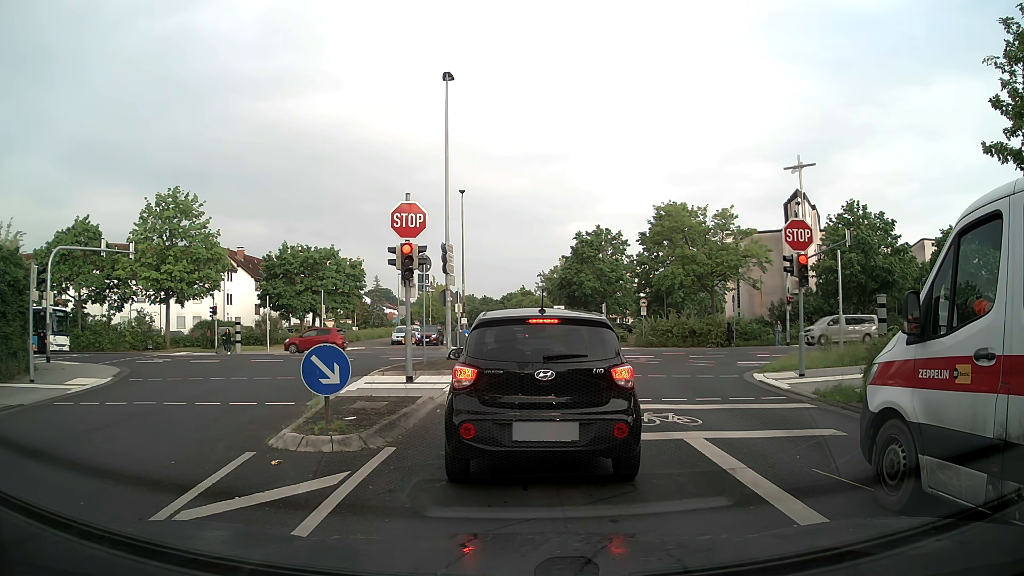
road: residential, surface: asphalt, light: Day
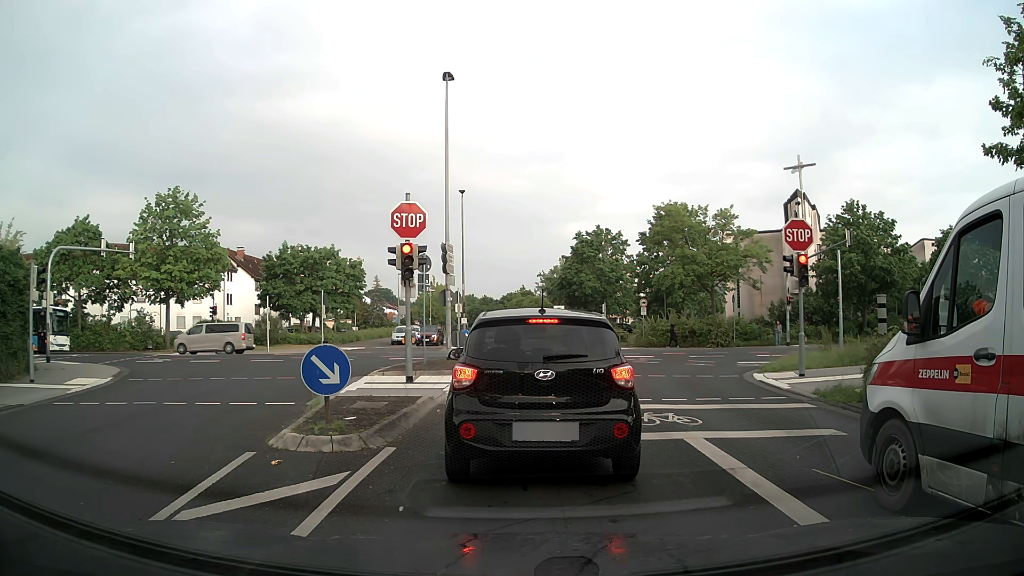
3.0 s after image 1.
(0.0, 0.0) m; 0°
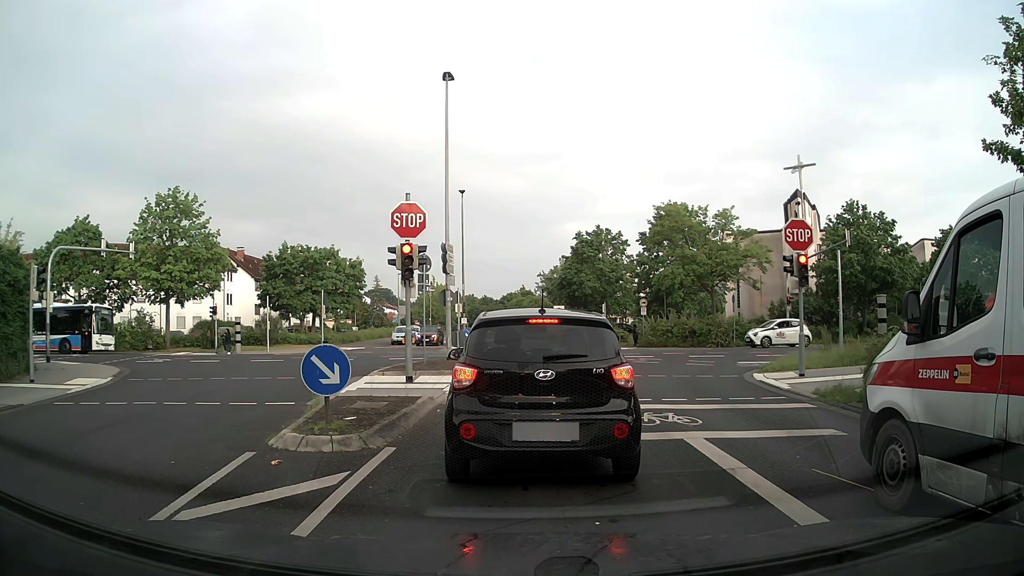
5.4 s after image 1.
(0.0, 0.0) m; 0°
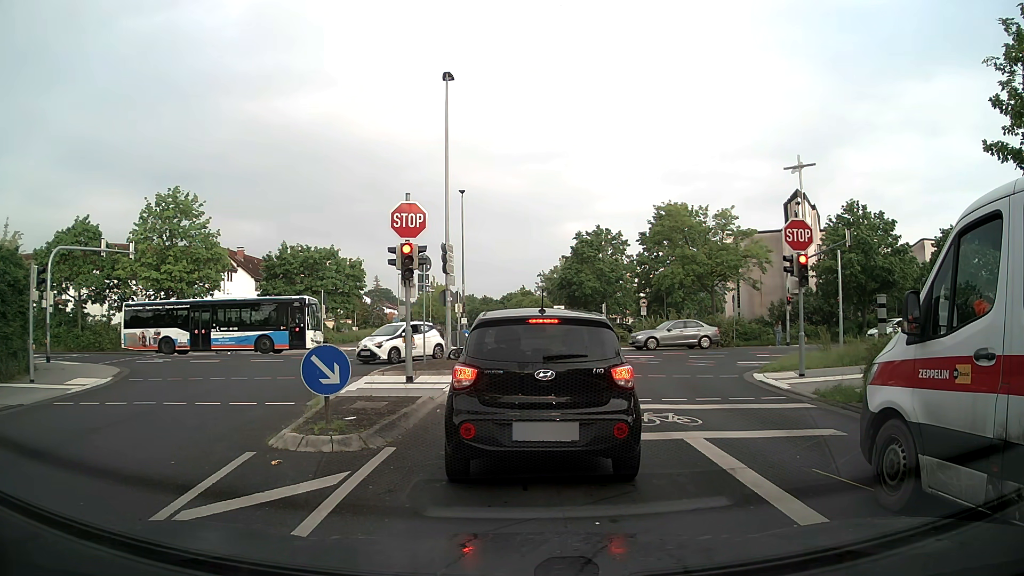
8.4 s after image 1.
(0.0, 0.0) m; 0°
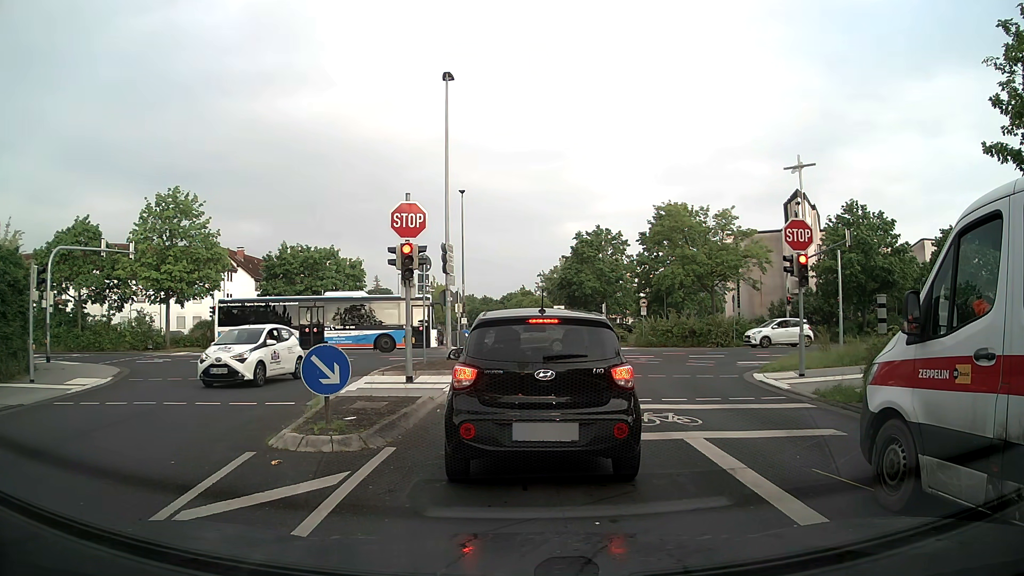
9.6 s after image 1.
(0.0, 0.0) m; 0°
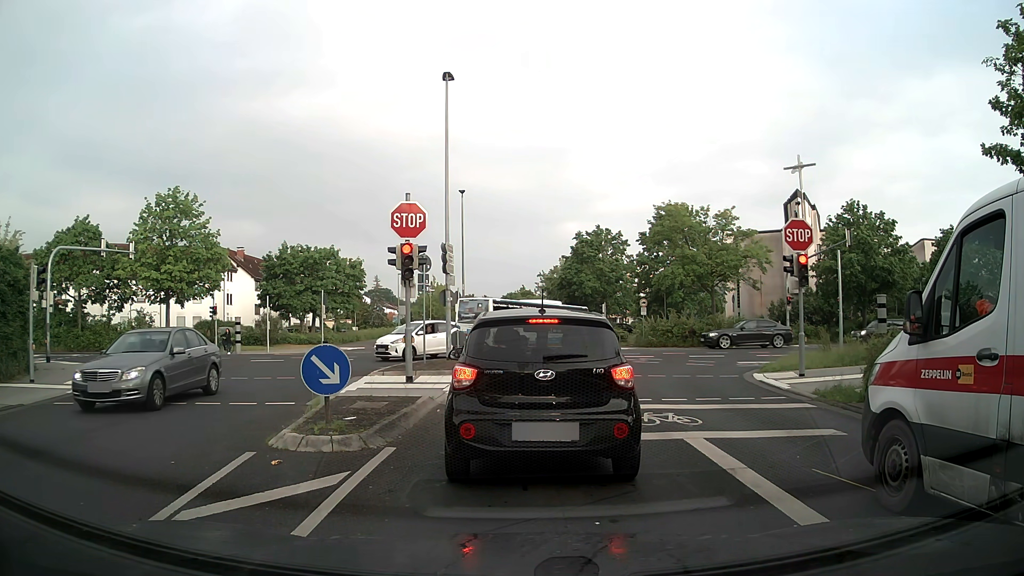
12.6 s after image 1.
(0.0, 0.0) m; 0°
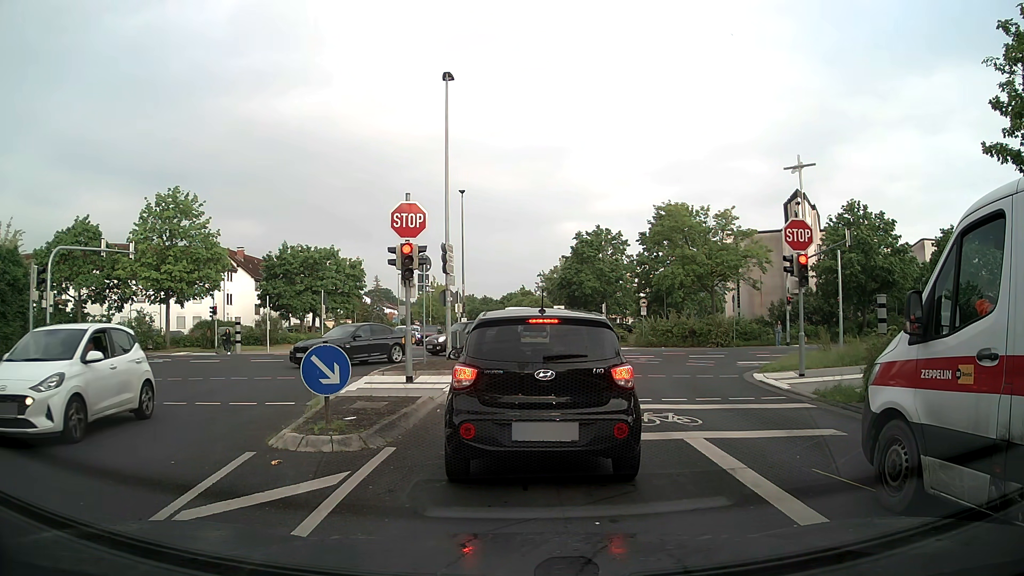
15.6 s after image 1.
(0.0, 0.0) m; 0°
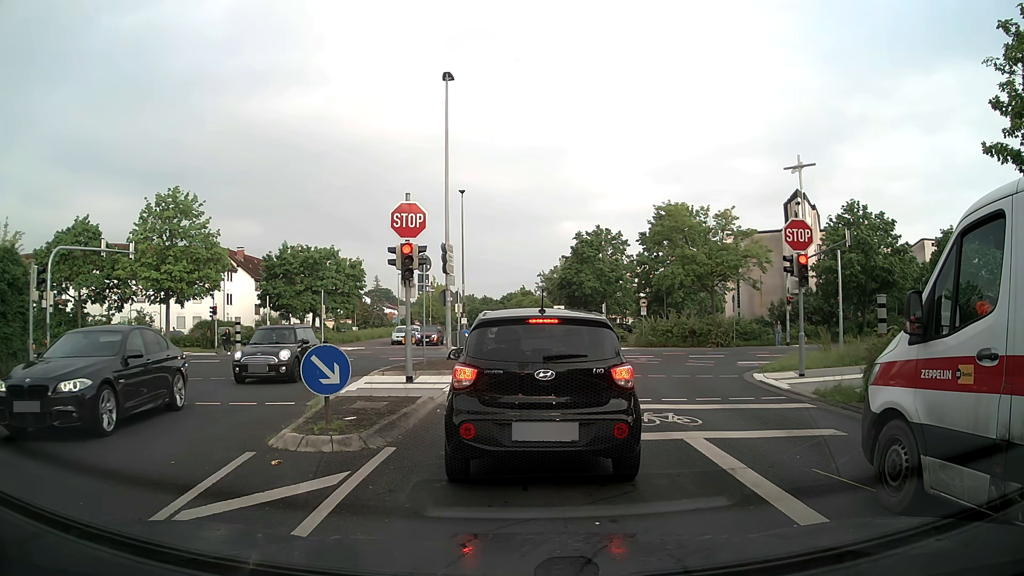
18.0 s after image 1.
(0.0, 0.0) m; 0°
